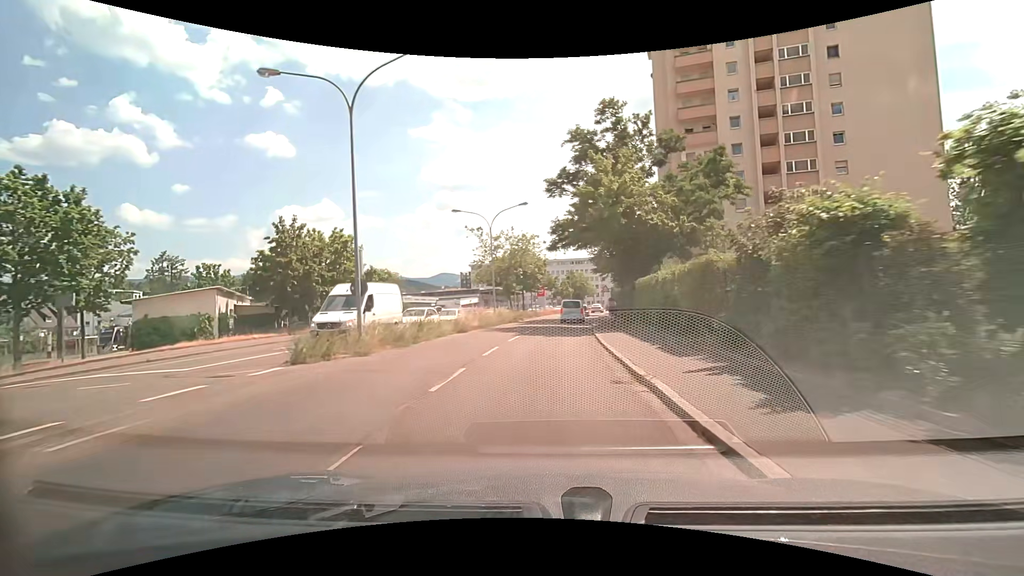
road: secondary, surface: asphalt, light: Day
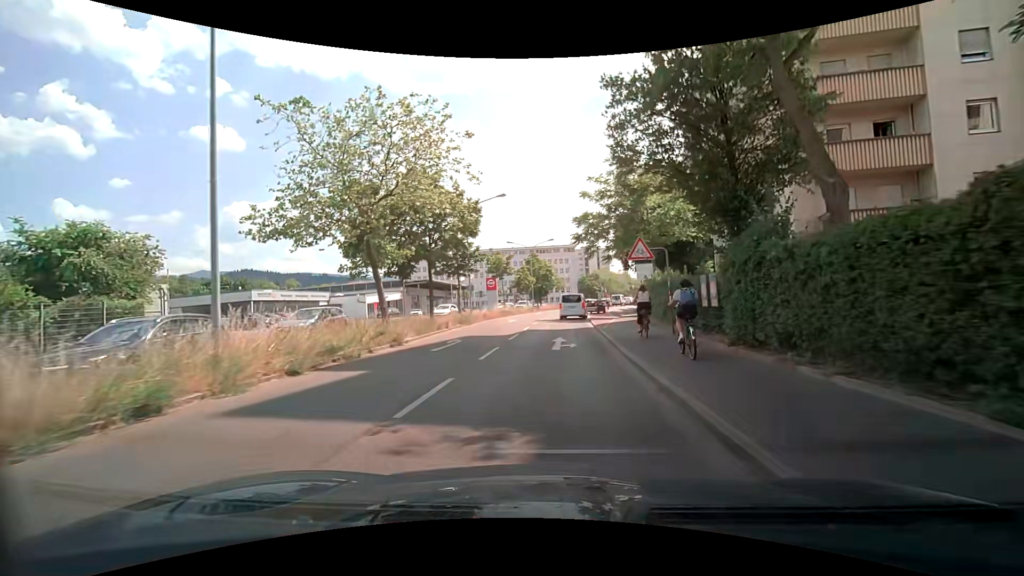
(+0.8, +31.5) m; +4°
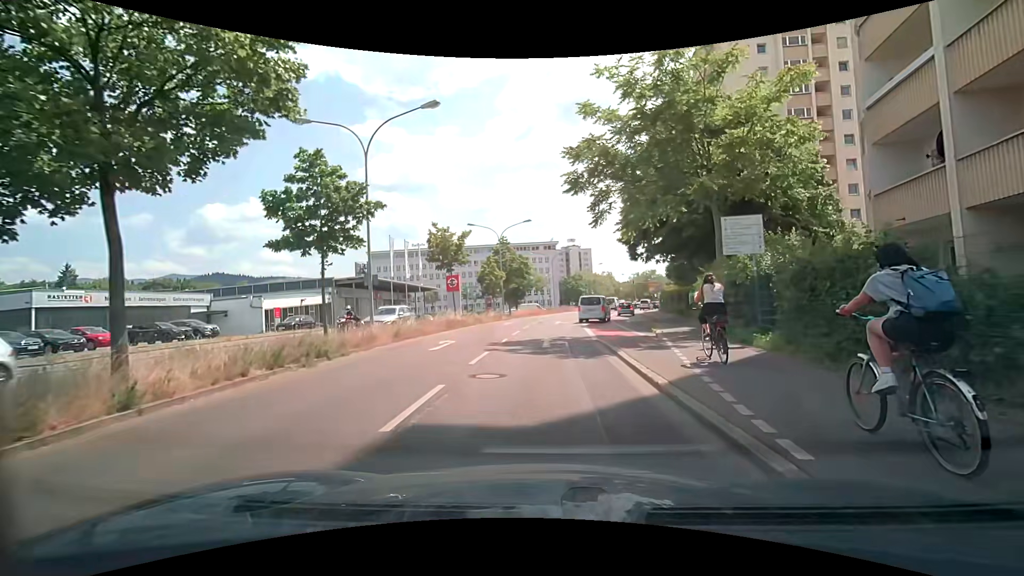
(+0.5, +18.2) m; +2°
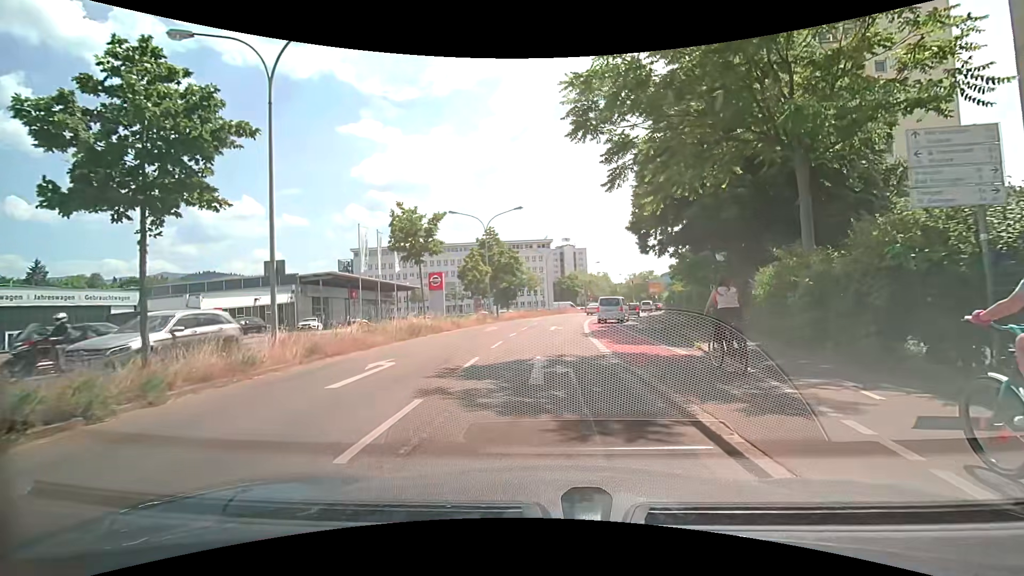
(+0.1, +6.9) m; +2°
